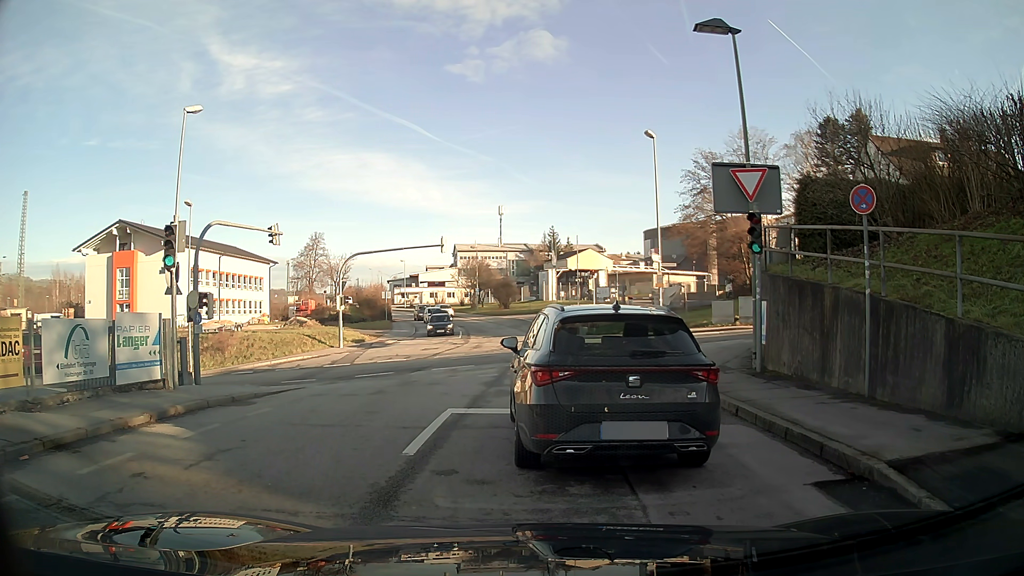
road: tertiary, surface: asphalt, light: Day
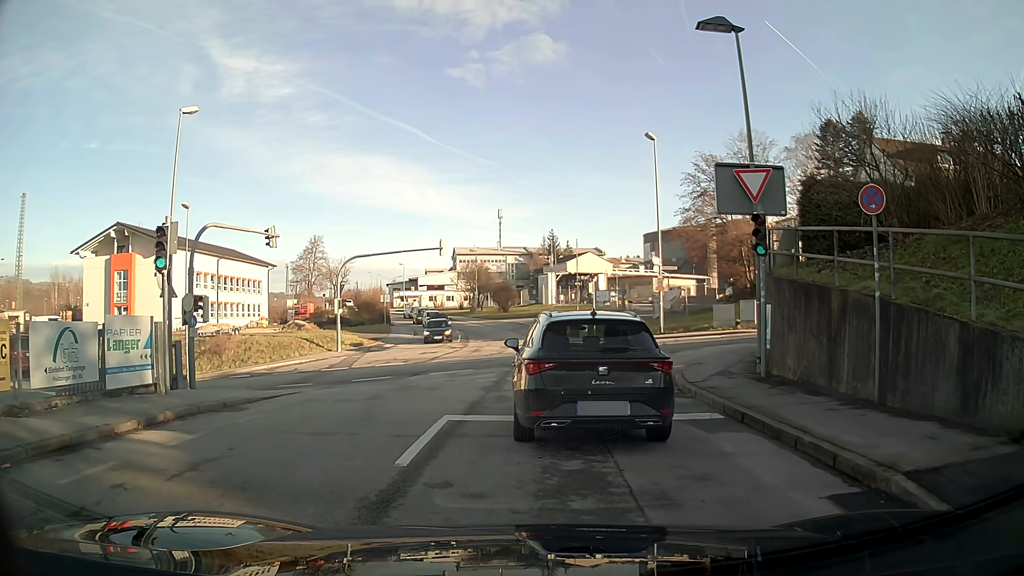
(0.0, +0.3) m; 0°
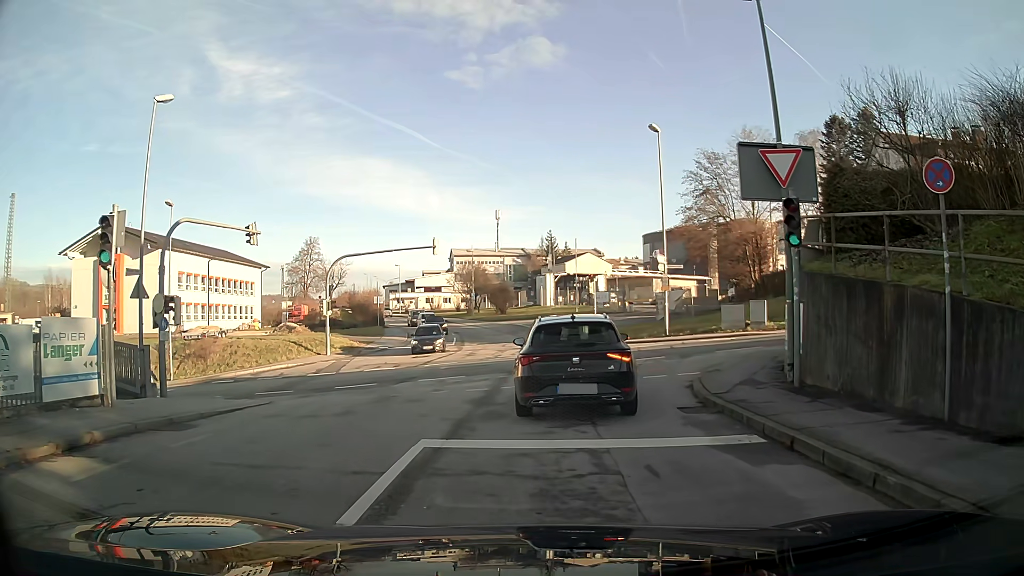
(0.0, +2.0) m; +1°
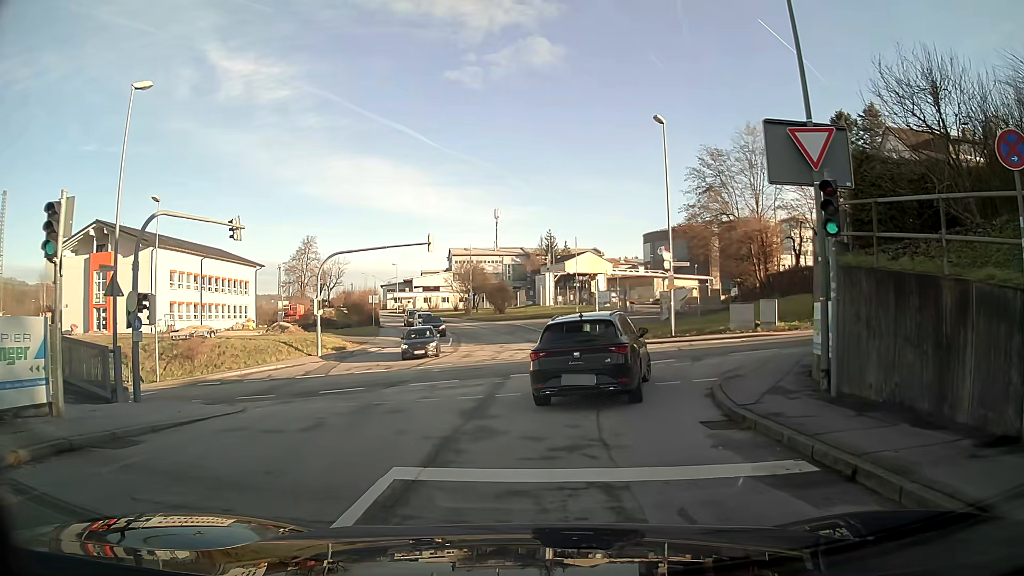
(0.0, +1.6) m; 0°
